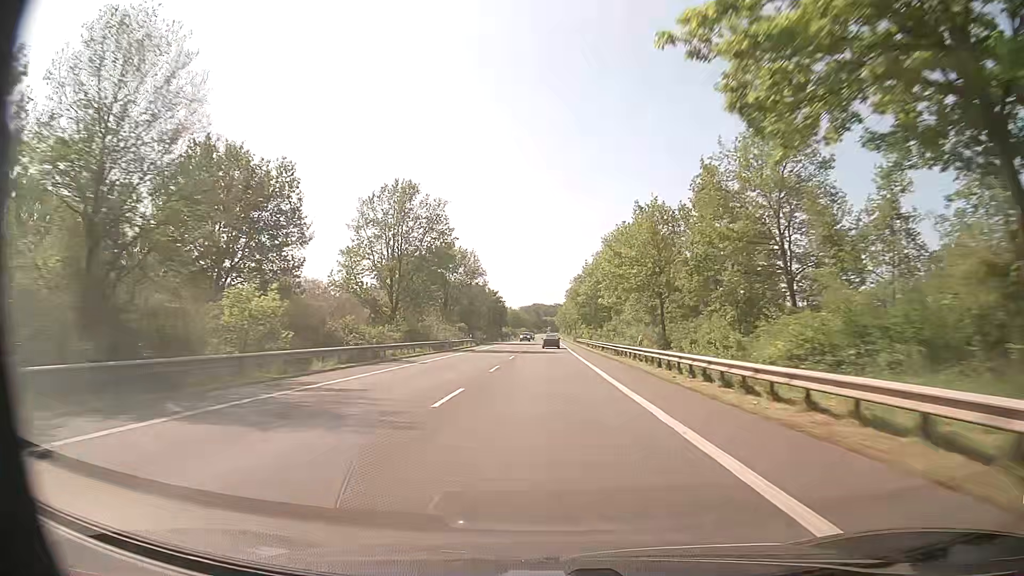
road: primary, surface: asphalt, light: Day
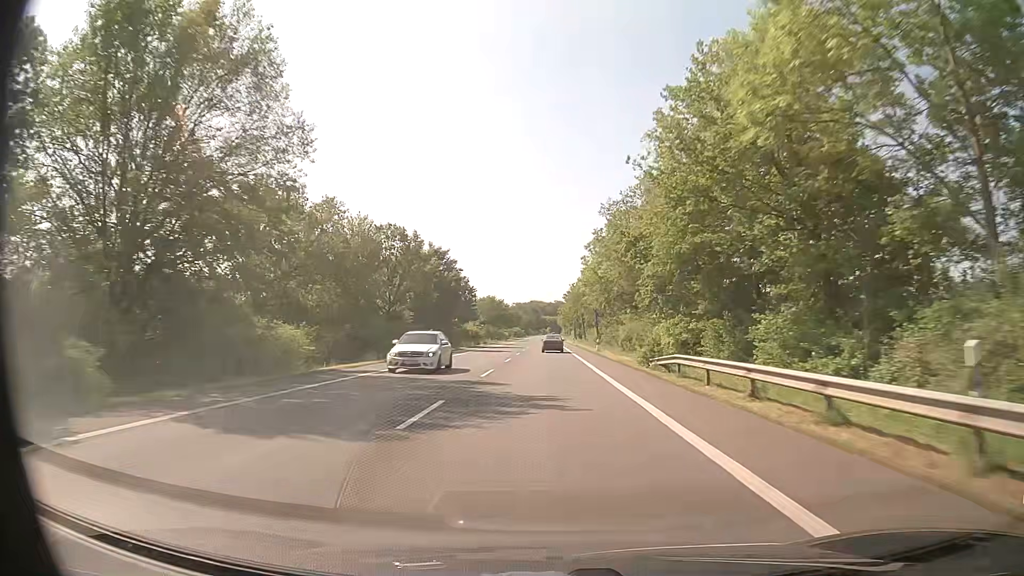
(+0.2, +75.8) m; 0°
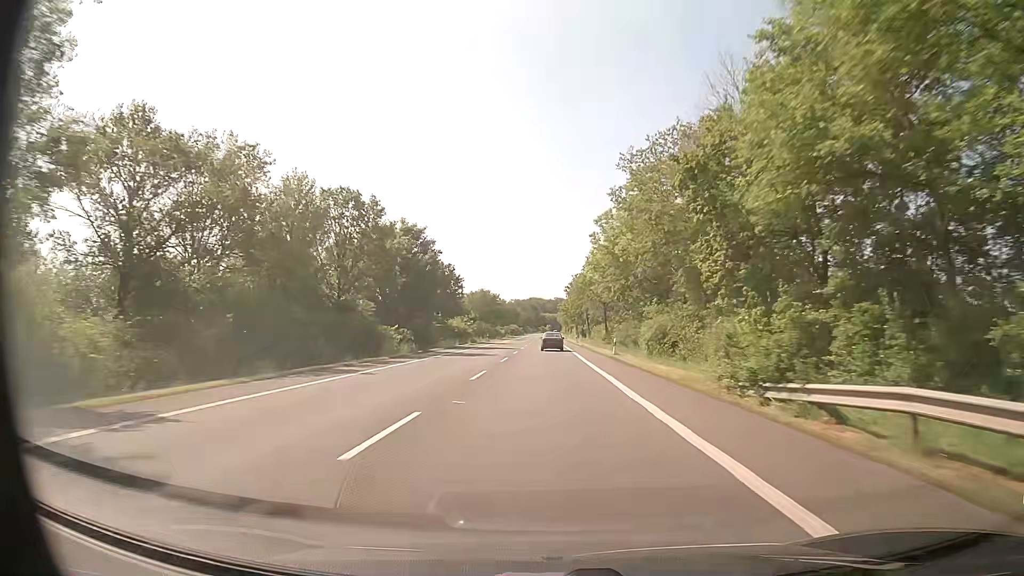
(0.0, +14.8) m; 0°
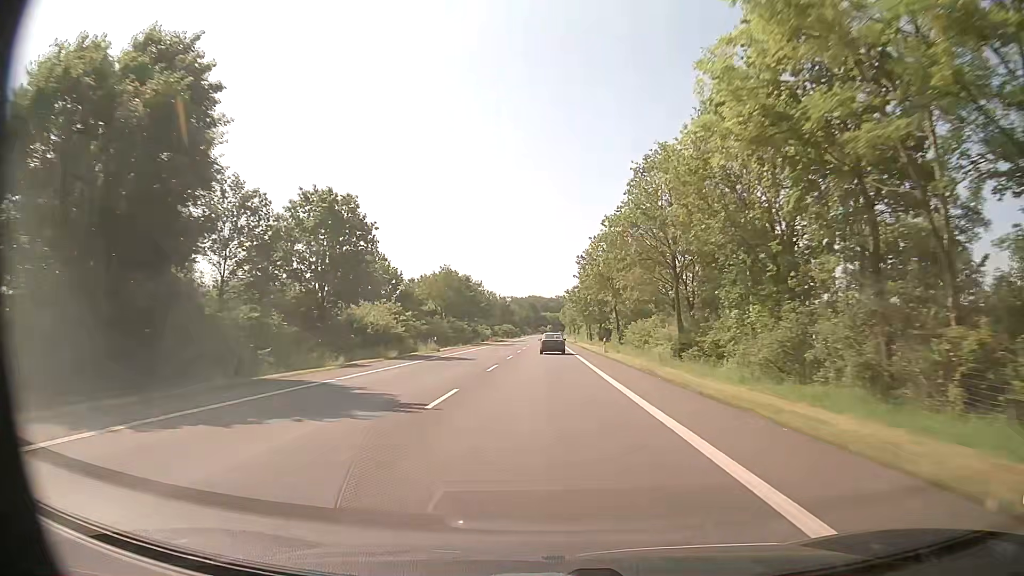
(0.0, +43.5) m; 0°
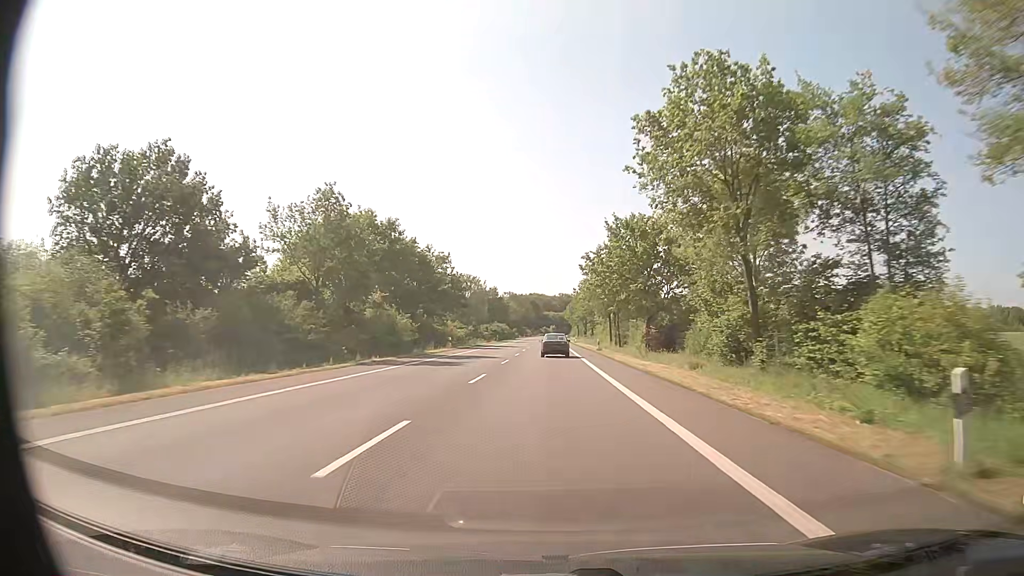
(+0.1, +42.3) m; 0°
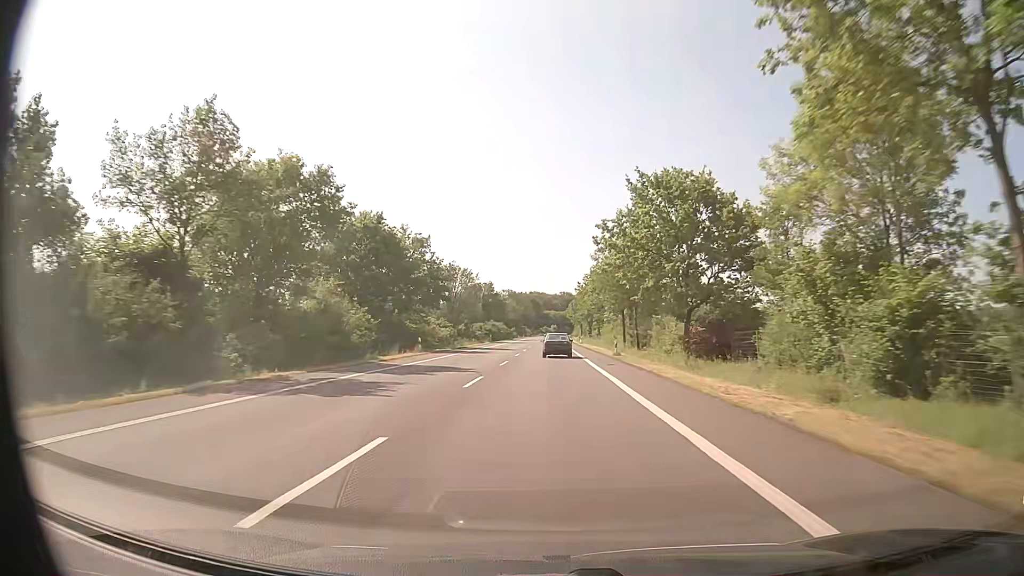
(0.0, +13.8) m; 0°
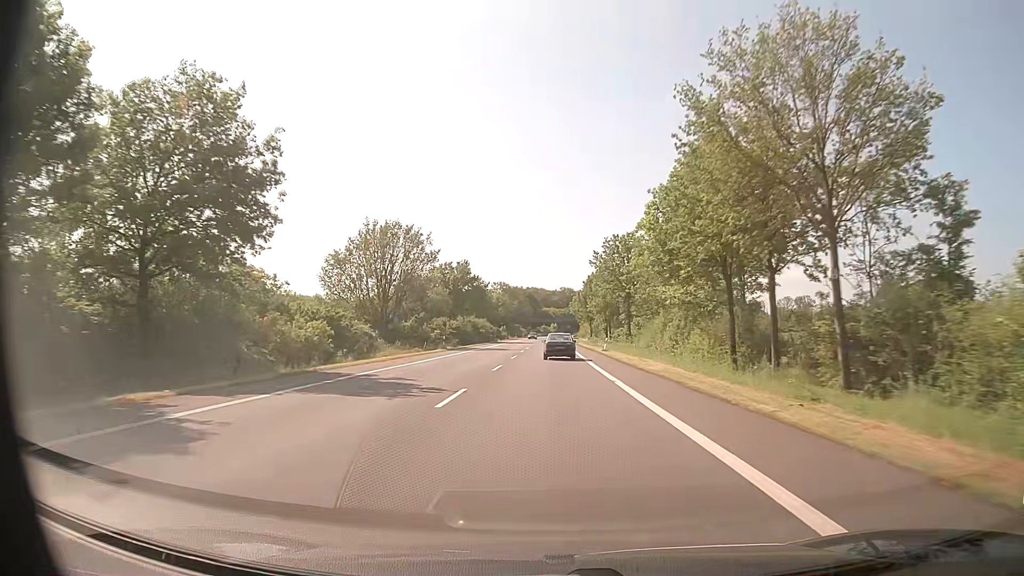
(+0.1, +40.7) m; 0°
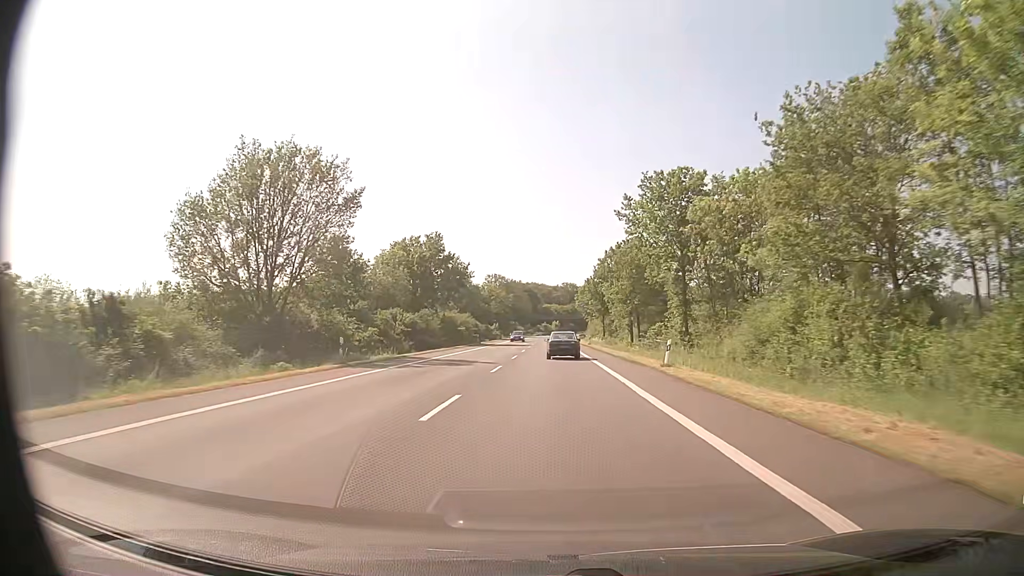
(-0.2, +26.5) m; -1°
(0, +10) (0, +20) (0, +30) (0, +40) (0, +50) (0, +60) (+1, +70) (+1, +80) (+1, +90) (+1, +100) m
